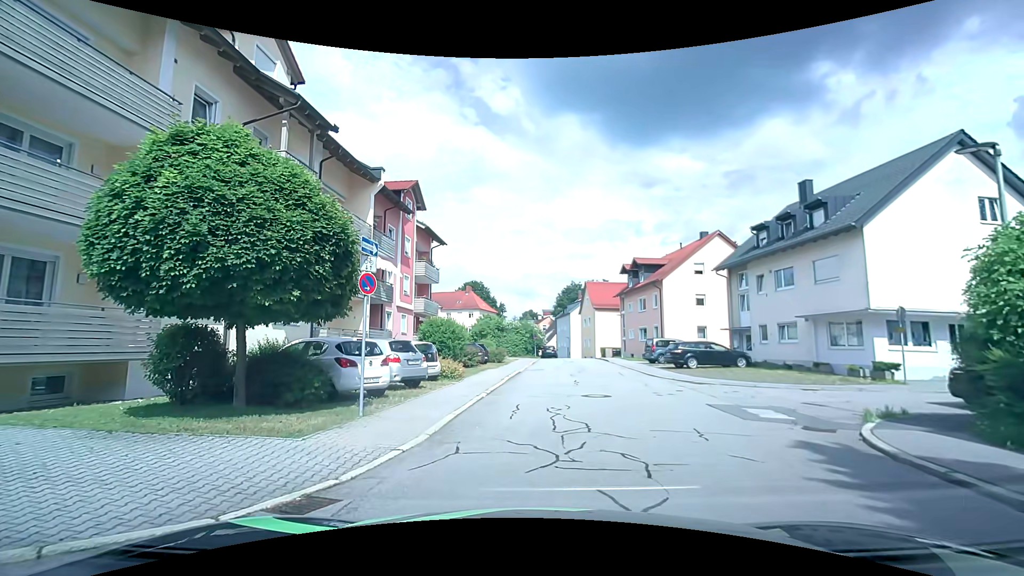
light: Day
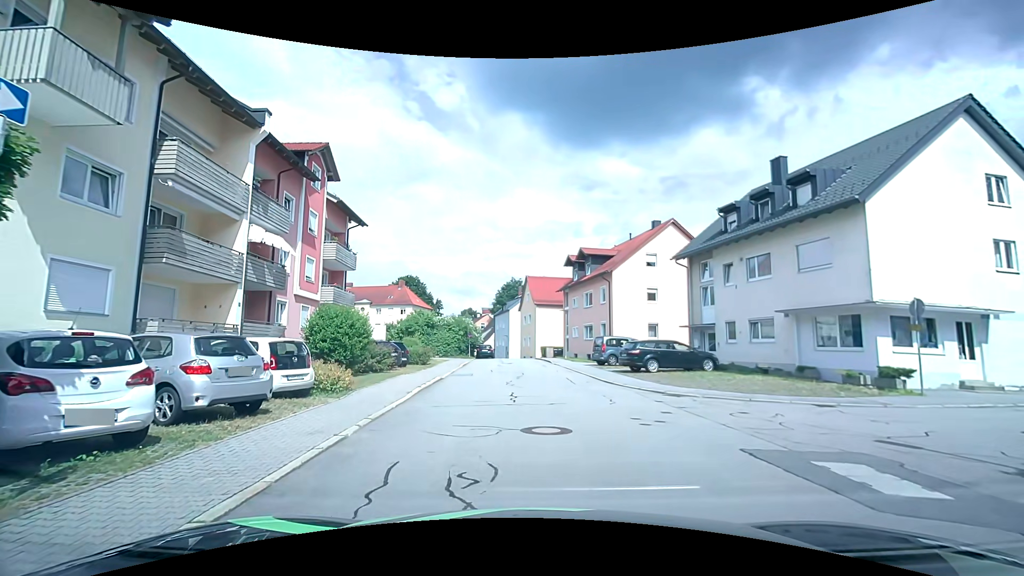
(+0.3, +5.6) m; +7°
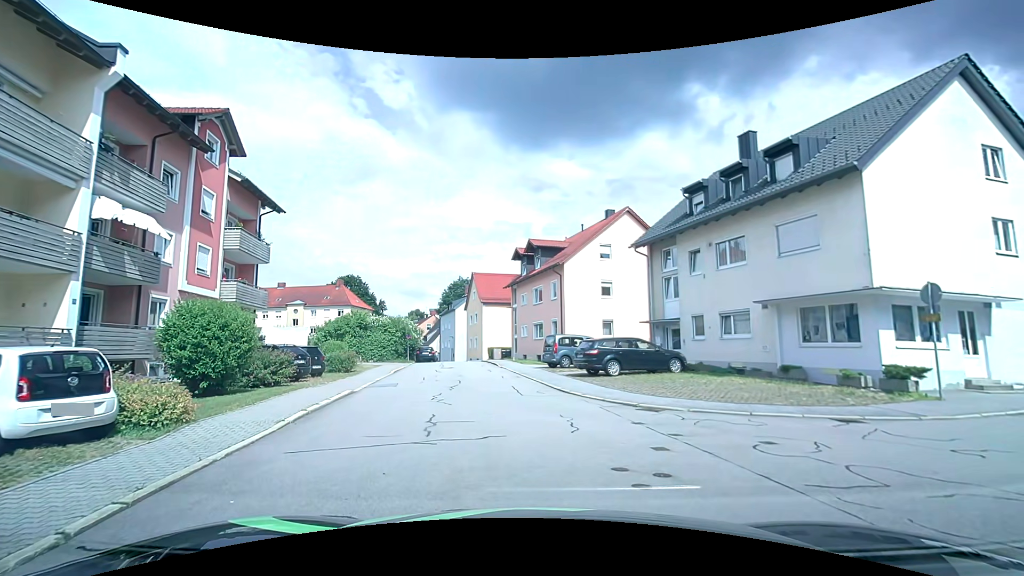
(+0.2, +3.9) m; +7°
